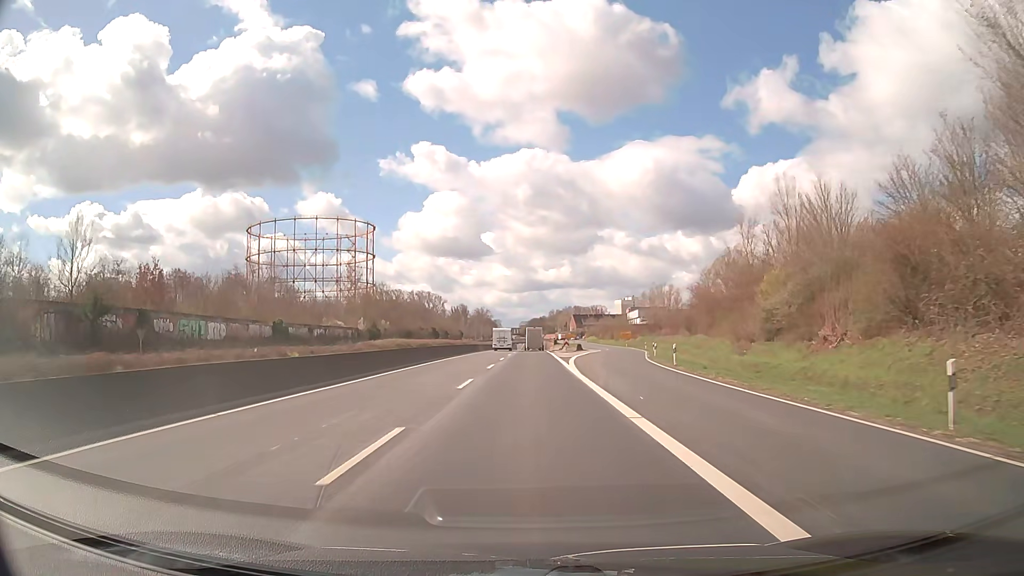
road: trunk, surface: asphalt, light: Day
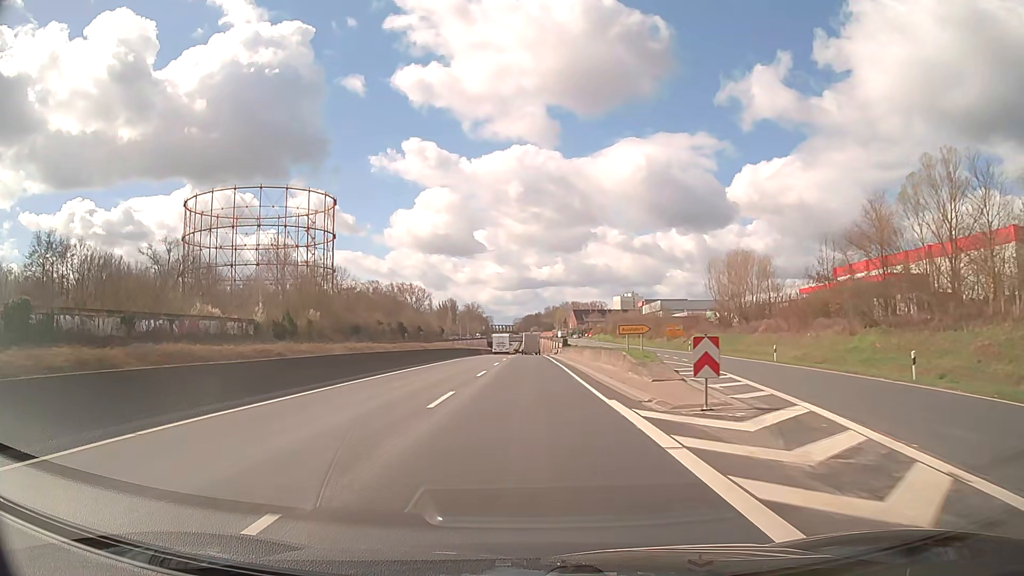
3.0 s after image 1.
(+0.2, +53.7) m; 0°
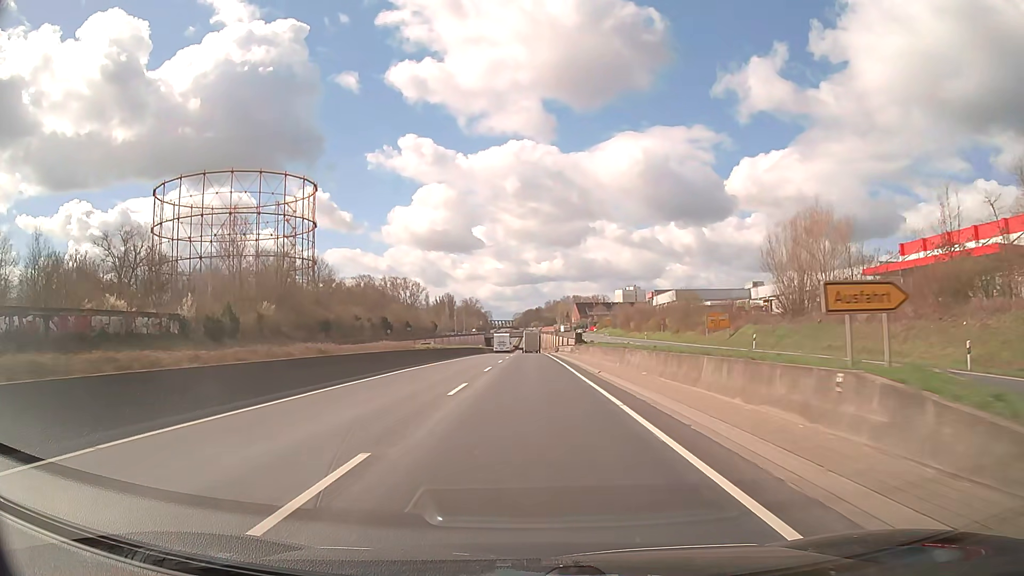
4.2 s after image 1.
(0.0, +21.5) m; 0°
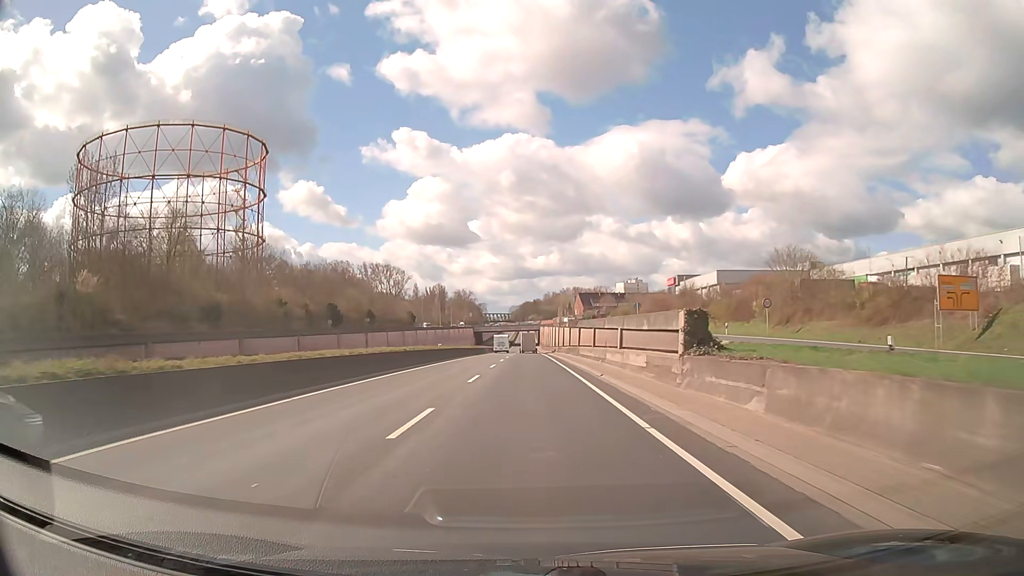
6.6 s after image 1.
(+0.1, +43.2) m; 0°
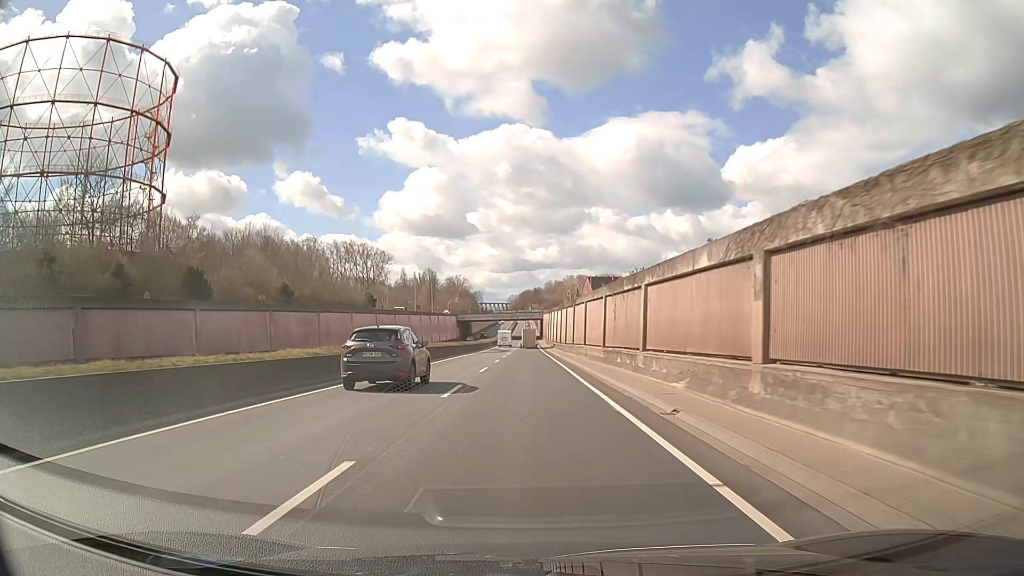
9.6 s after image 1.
(+0.1, +54.3) m; 0°
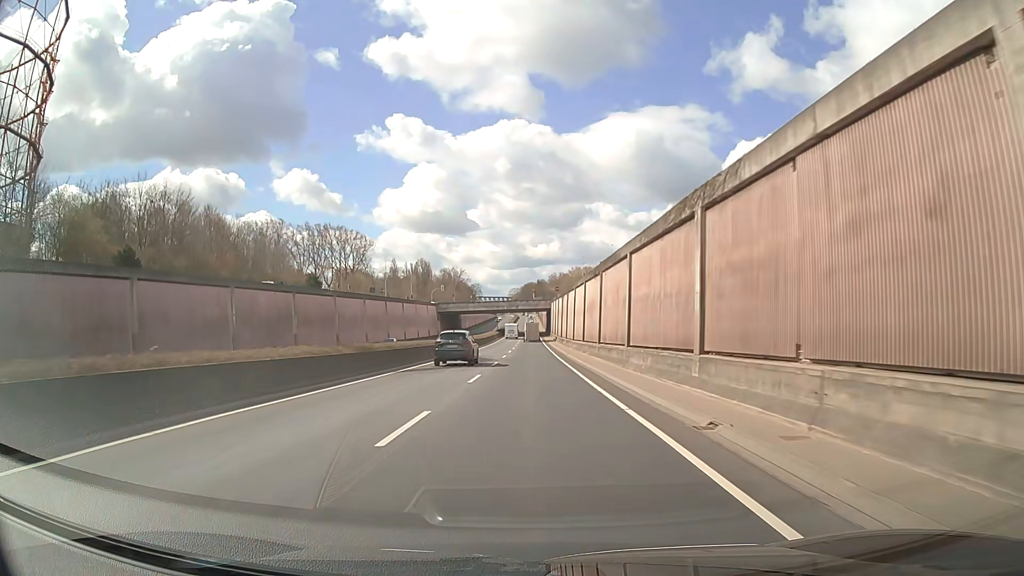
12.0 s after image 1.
(-0.1, +43.5) m; 0°
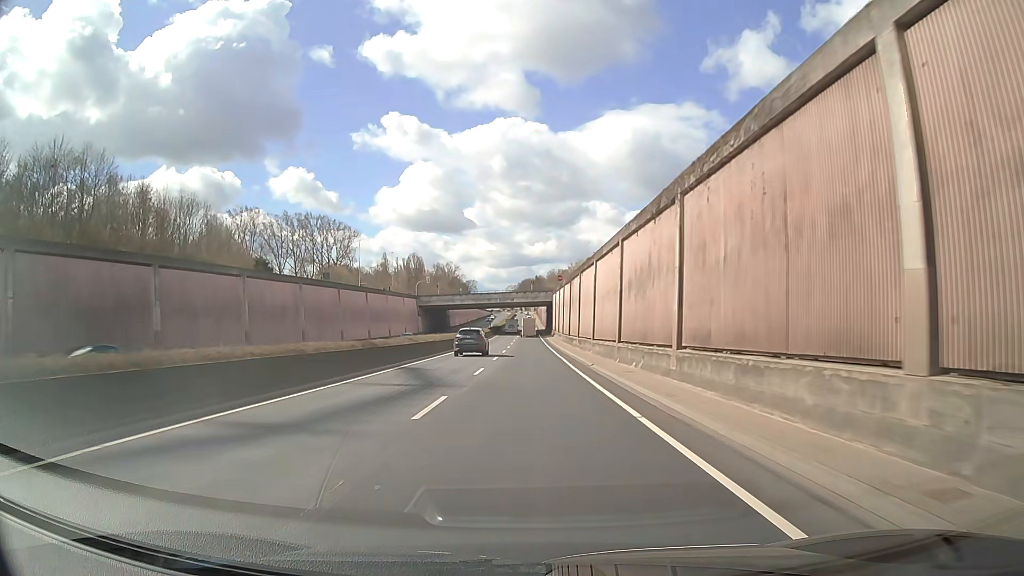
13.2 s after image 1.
(+0.1, +21.7) m; 0°
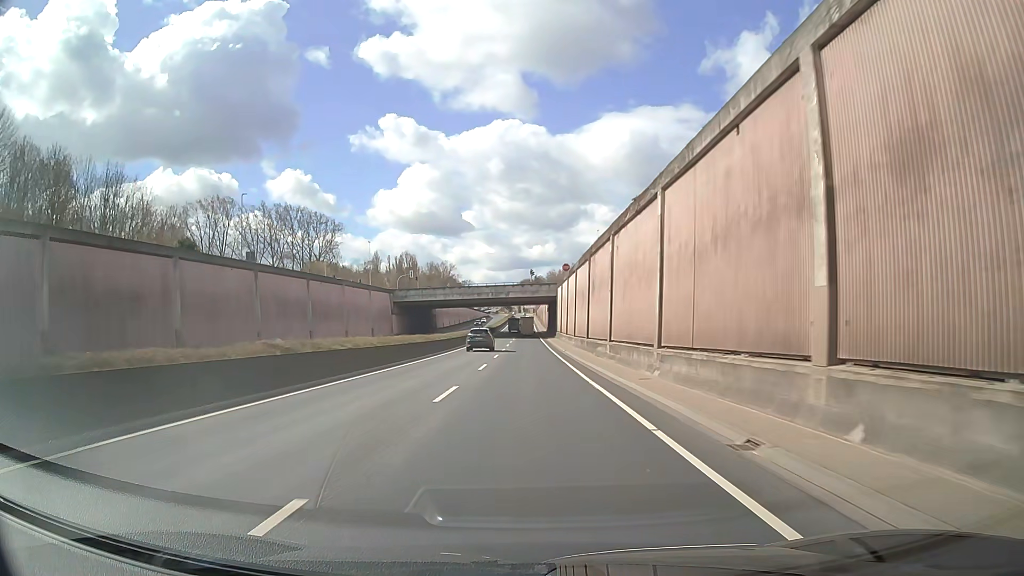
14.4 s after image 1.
(0.0, +21.6) m; 0°
(0, +10) (0, +20) (0, +30) (0, +40) (0, +50) (0, +60) (0, +70) (0, +80) (0, +90) (-1, +100) m
